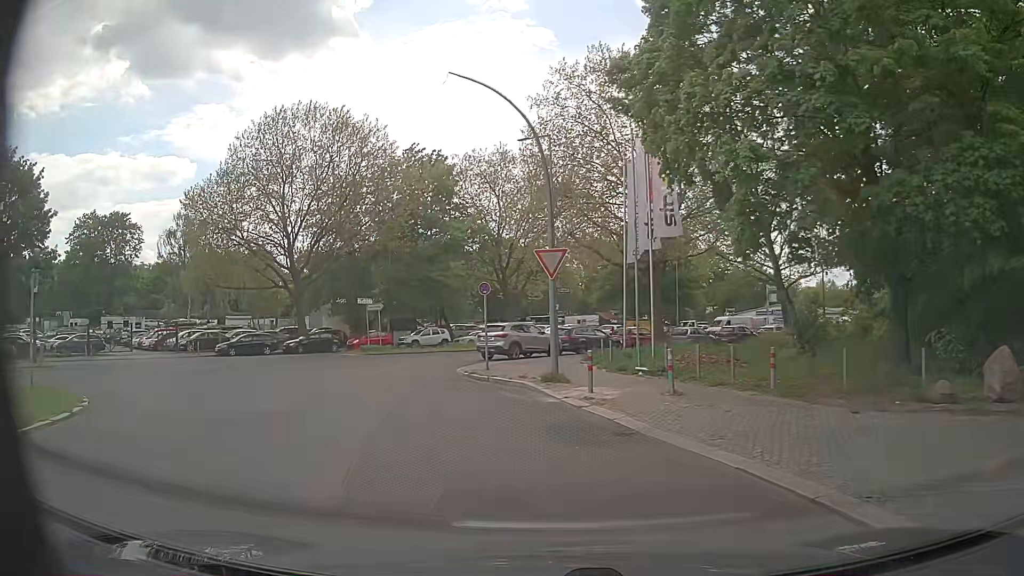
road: unclassified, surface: asphalt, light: Day
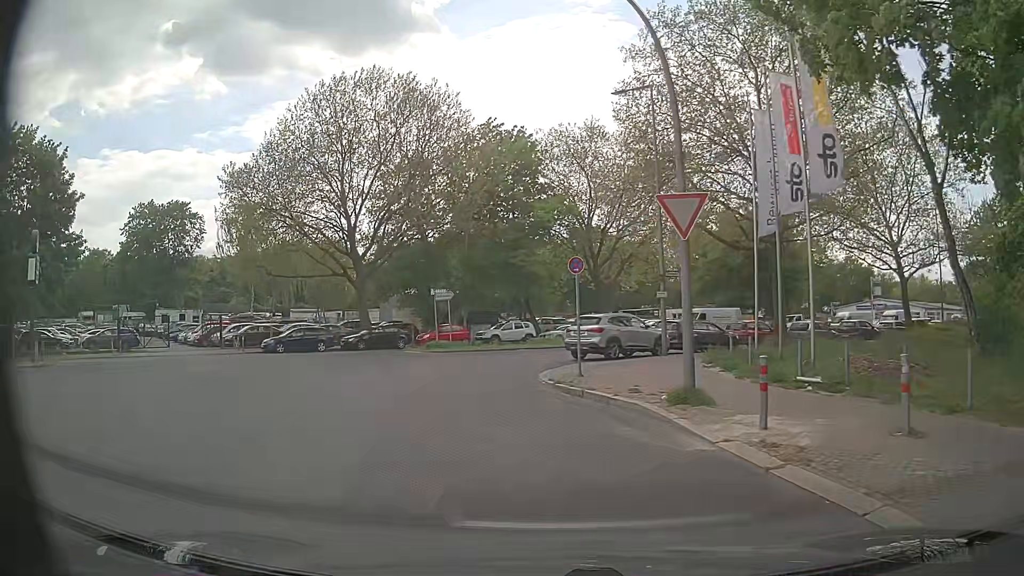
(-0.3, +6.0) m; -7°
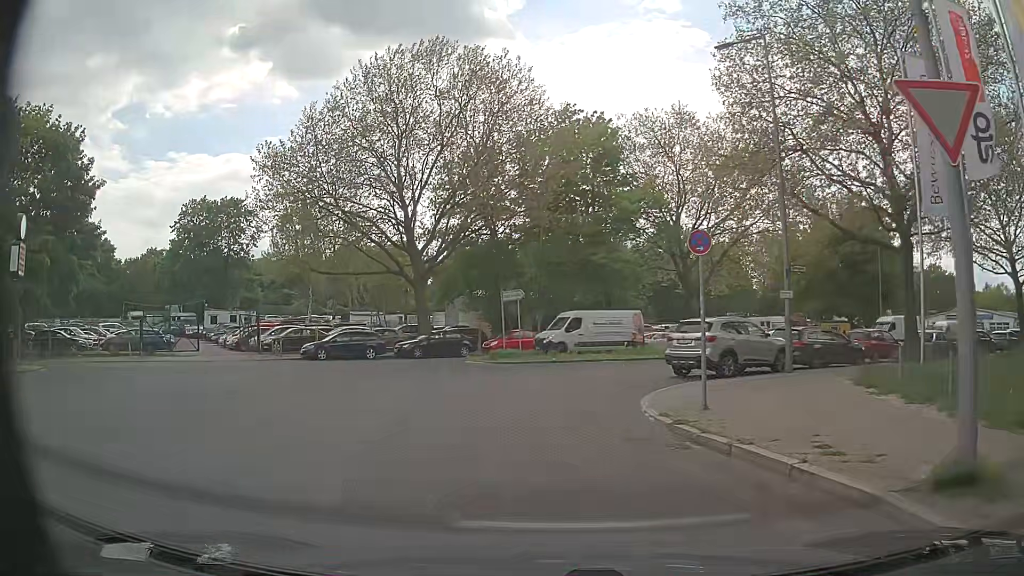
(-0.3, +5.4) m; -7°
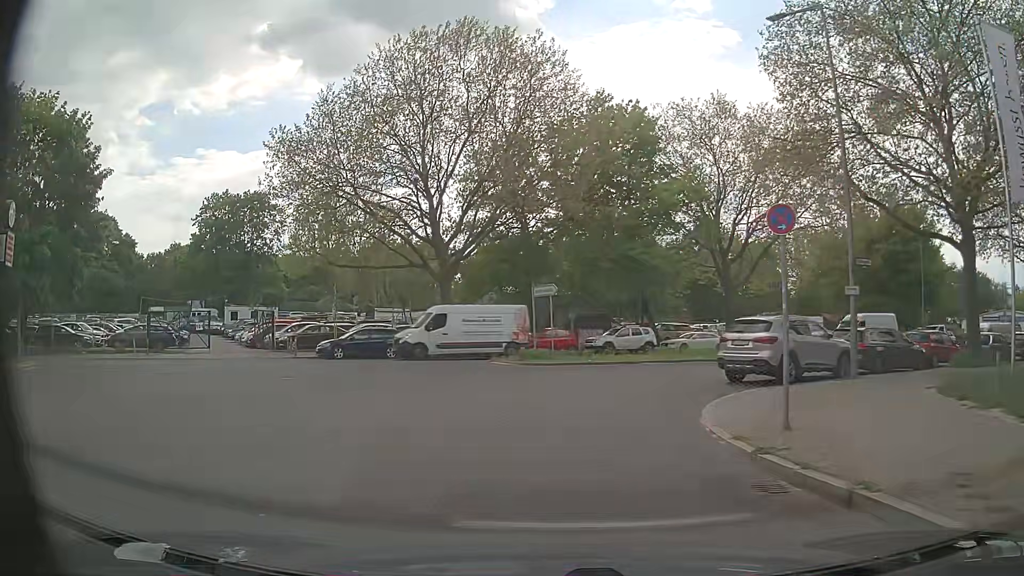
(0.0, +2.3) m; -2°
